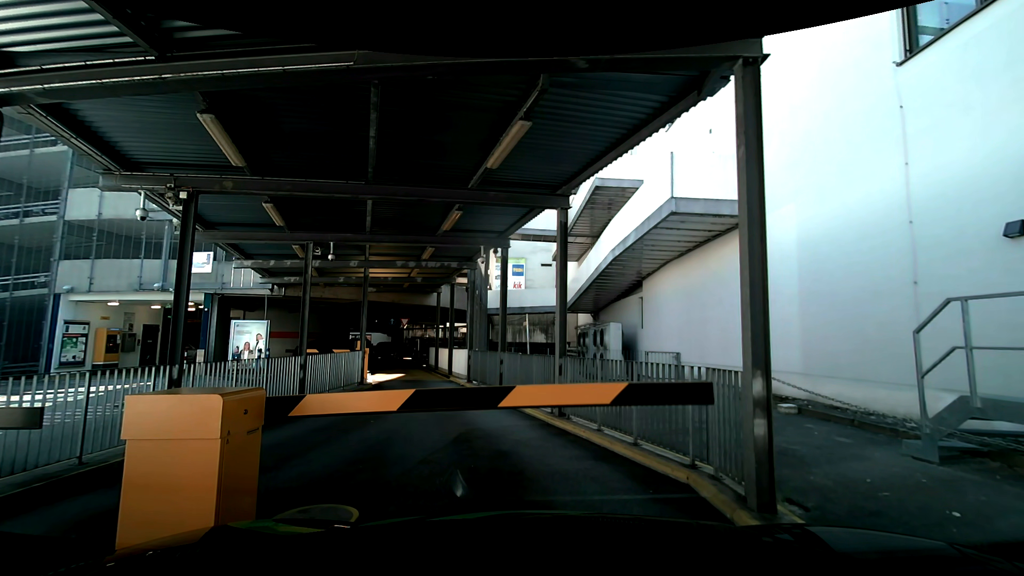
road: service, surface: asphalt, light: Day
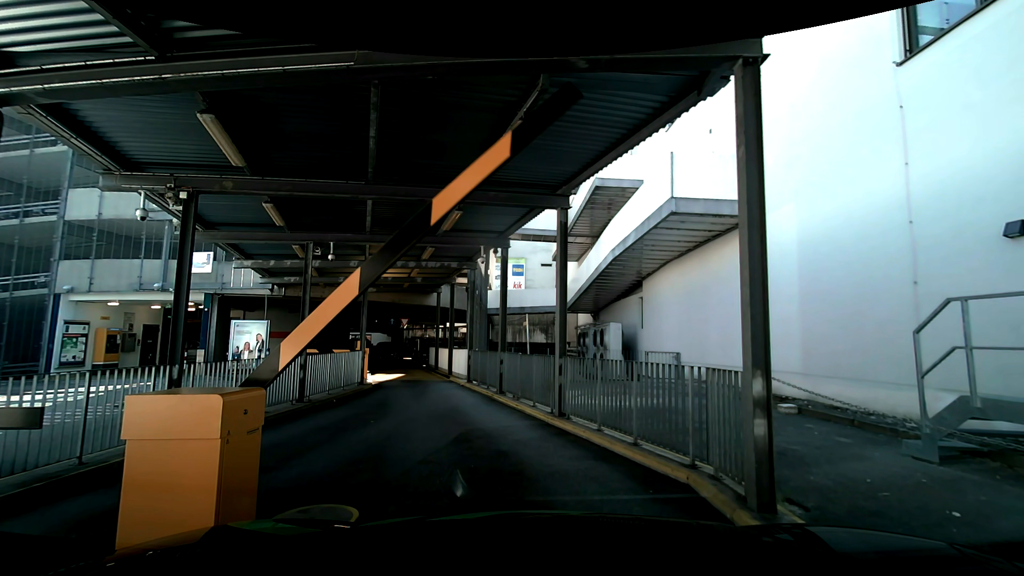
(0.0, 0.0) m; 0°
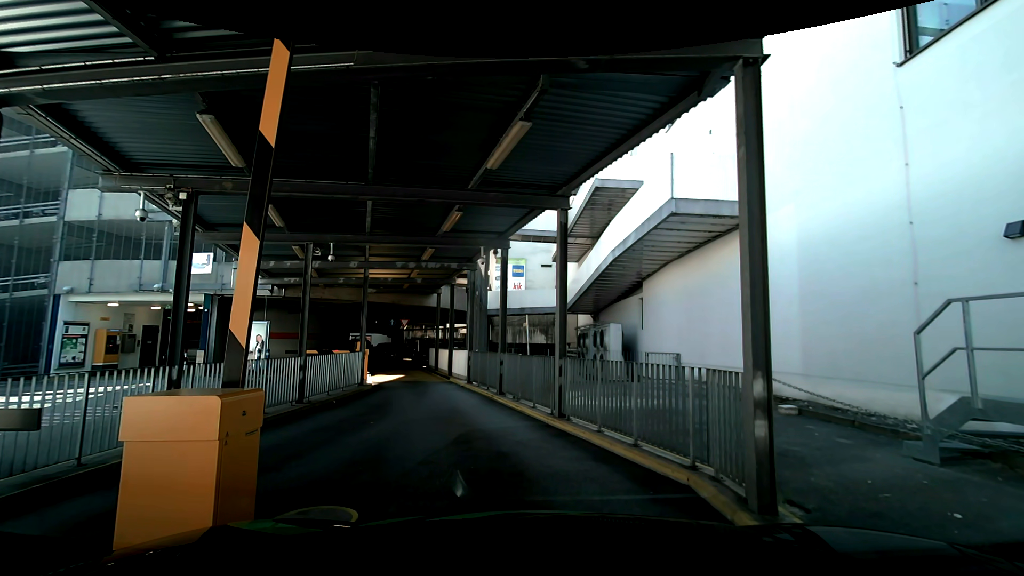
(0.0, 0.0) m; 0°
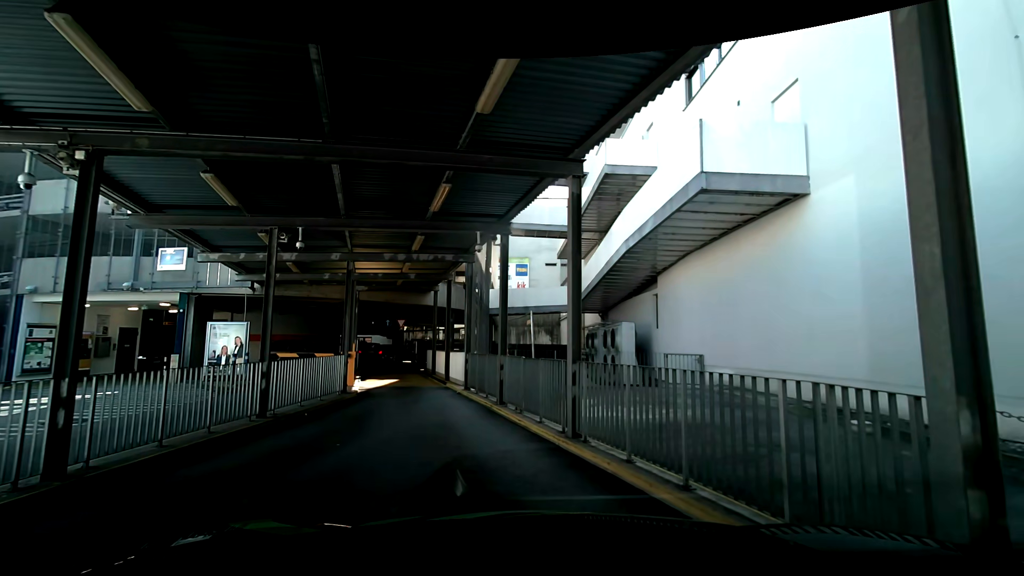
(0.0, +1.8) m; 0°
